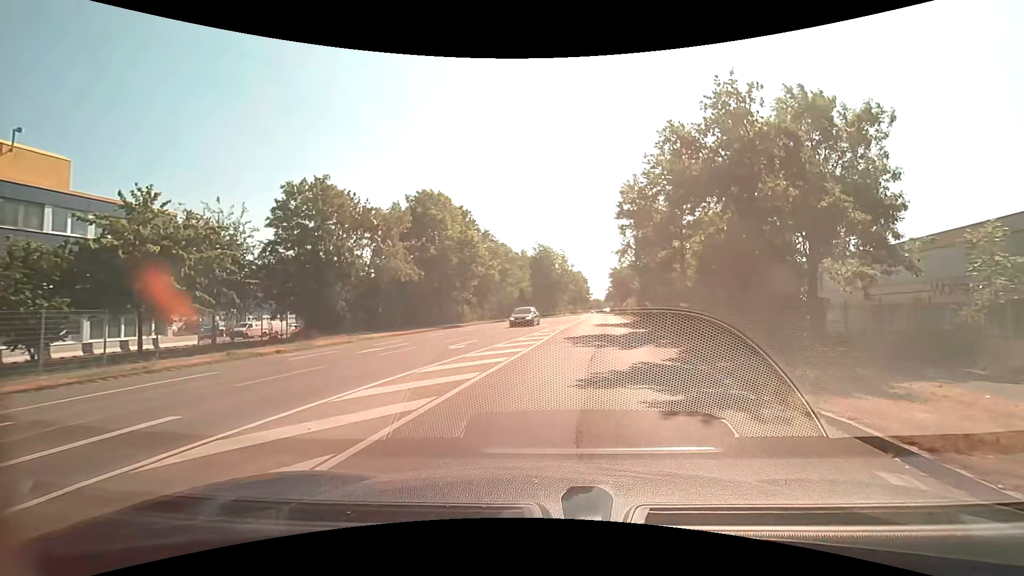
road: secondary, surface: asphalt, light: Day
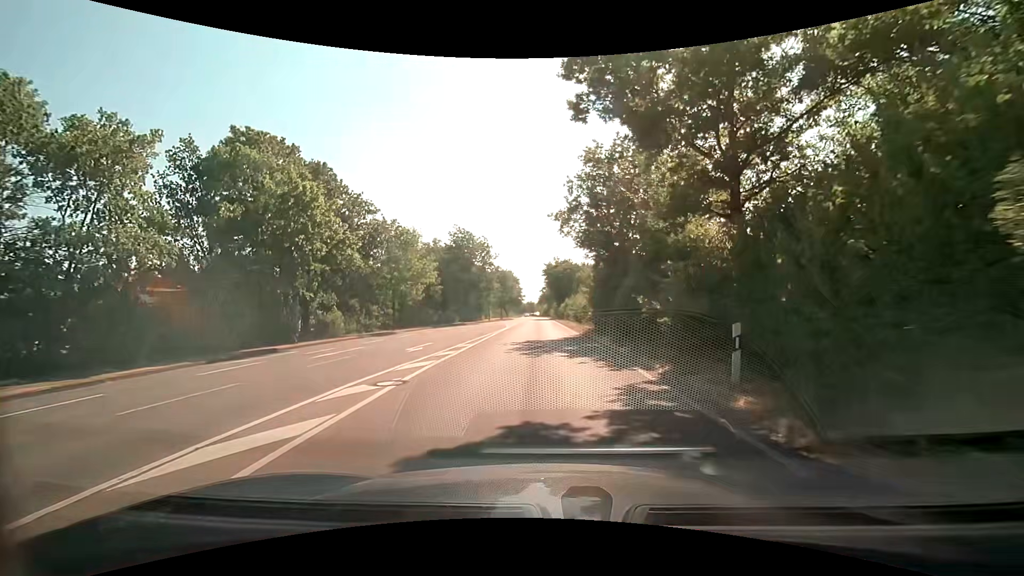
(+2.0, +19.5) m; +7°
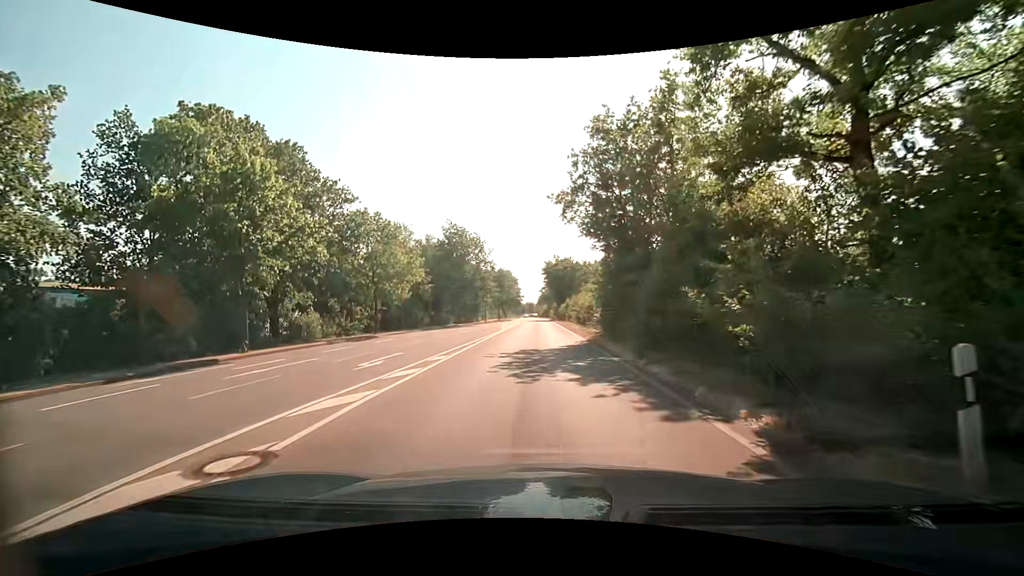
(0.0, +4.6) m; +1°
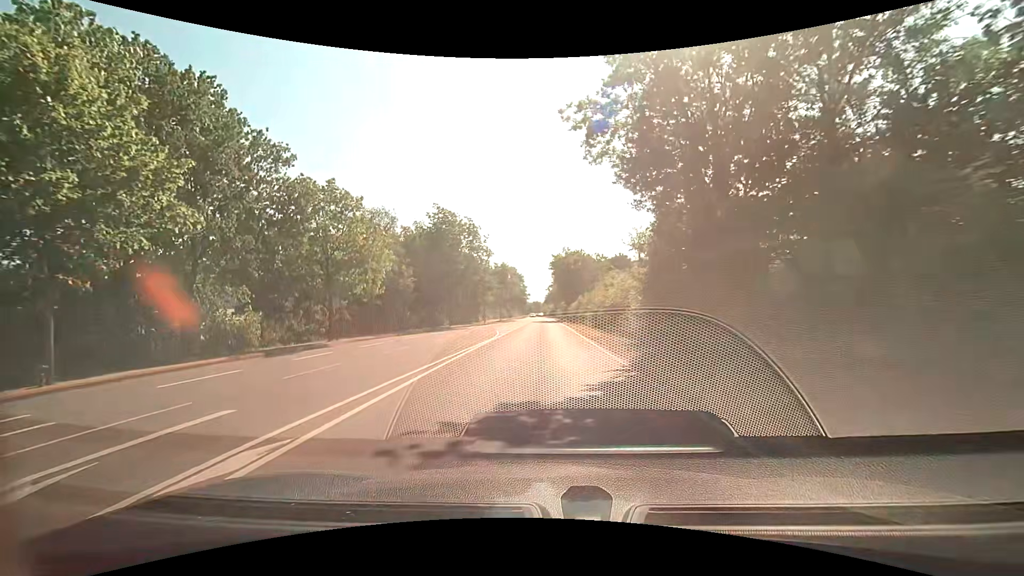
(-0.1, +9.8) m; -1°
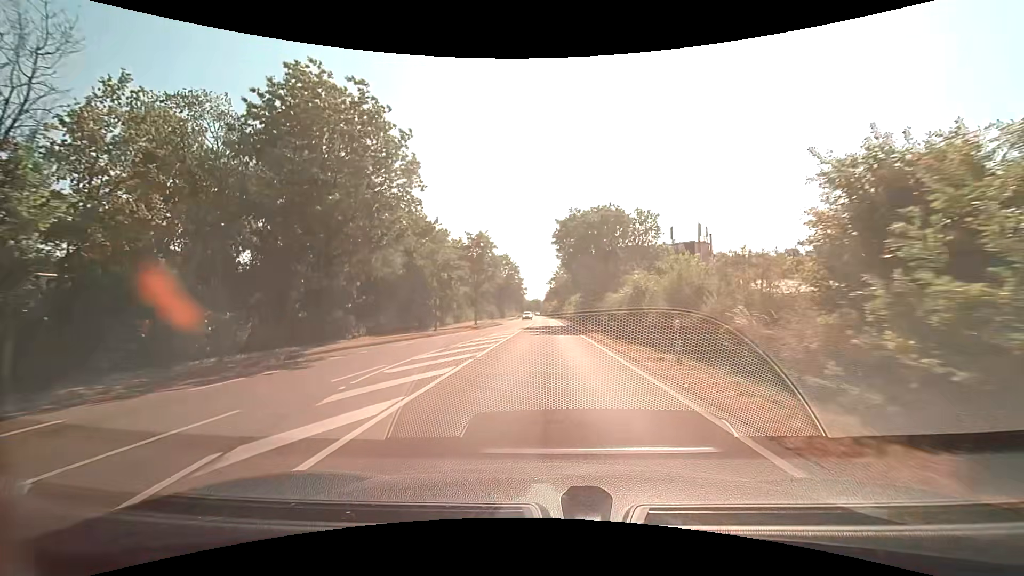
(-0.4, +31.4) m; 0°
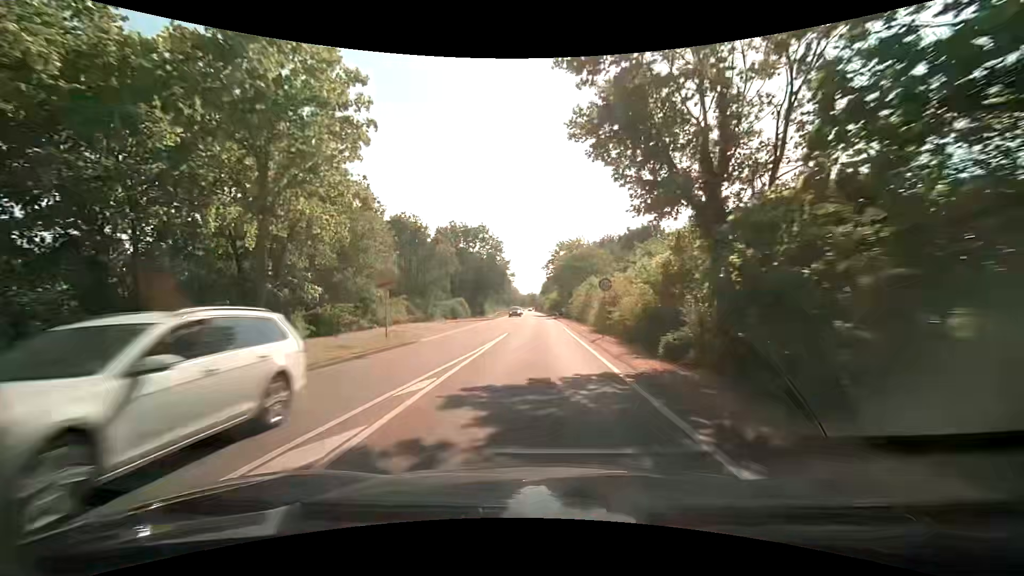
(+0.1, +38.3) m; 0°
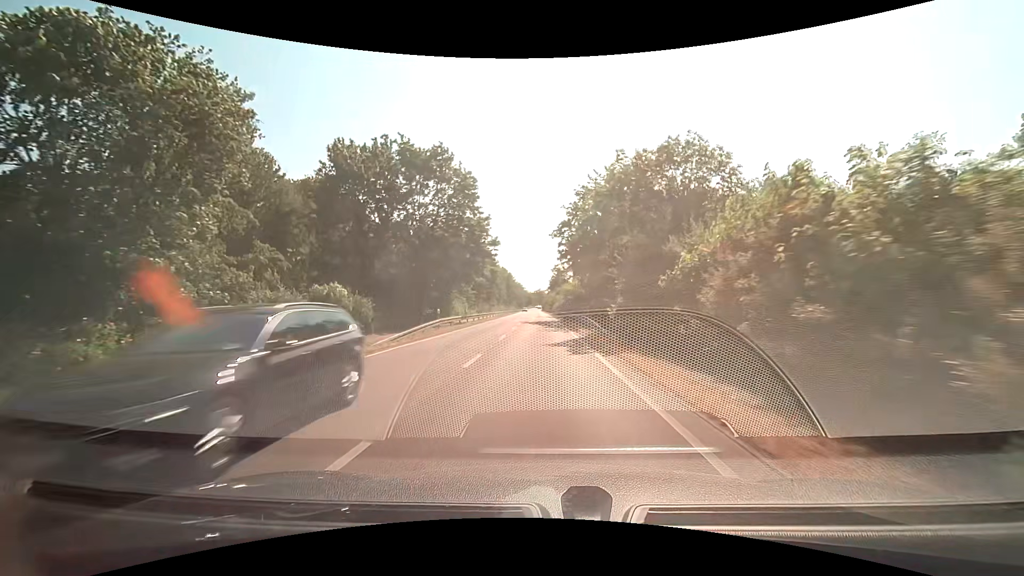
(0.0, +43.3) m; -1°
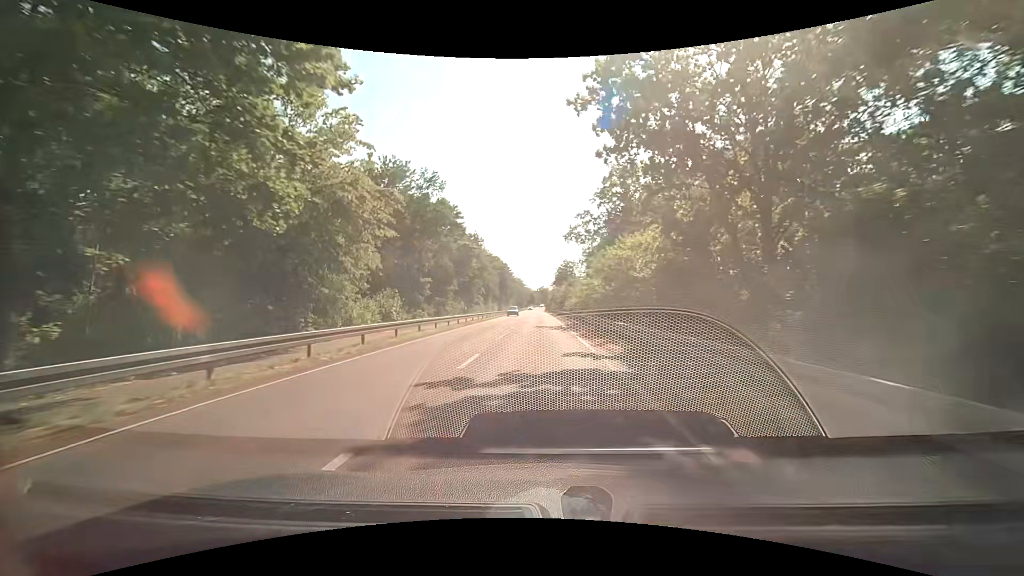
(-0.2, +36.5) m; -1°
(0, +10) (0, +20) (0, +30) (0, +40) (0, +50) (0, +60) (0, +70) (0, +80) (0, +90) (0, +100) m
